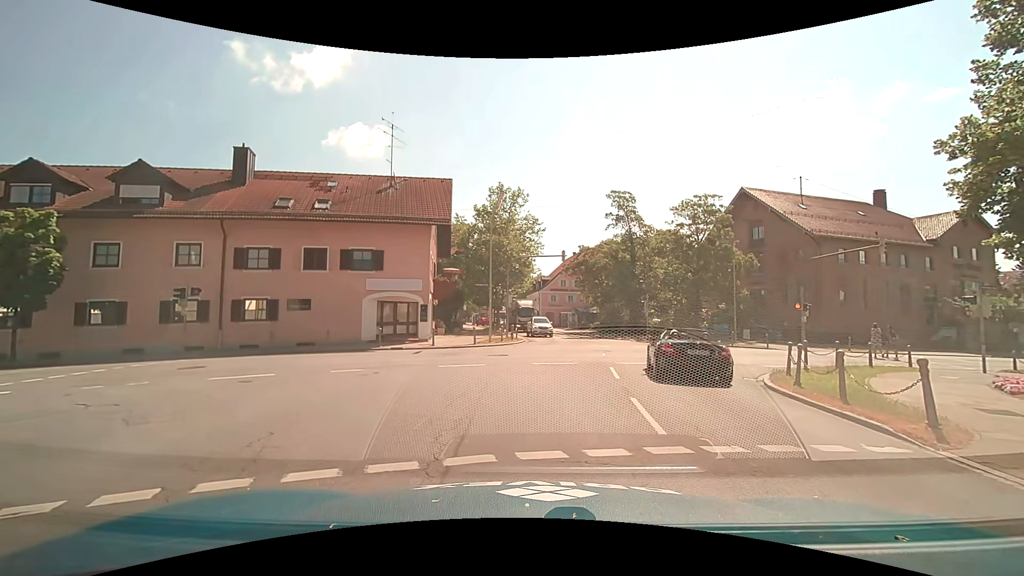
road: tertiary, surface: asphalt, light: Day
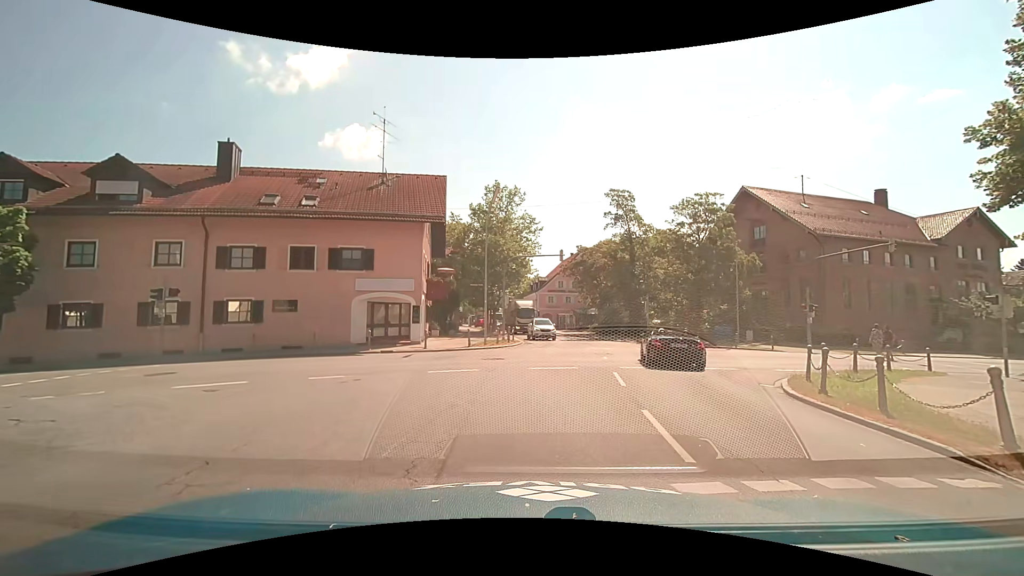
(0.0, +1.2) m; 0°
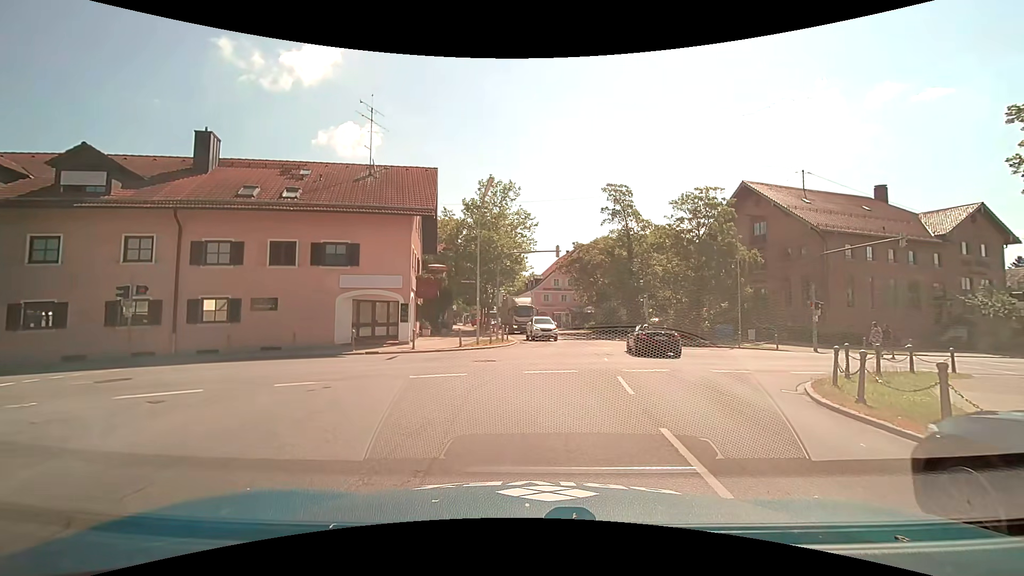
(0.0, +1.5) m; +2°
